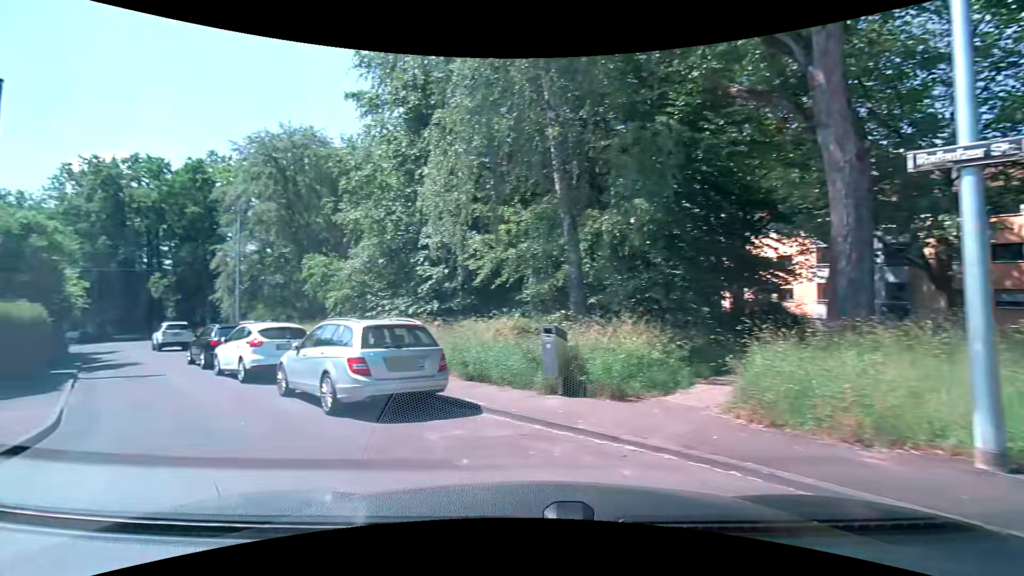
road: residential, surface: asphalt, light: Day
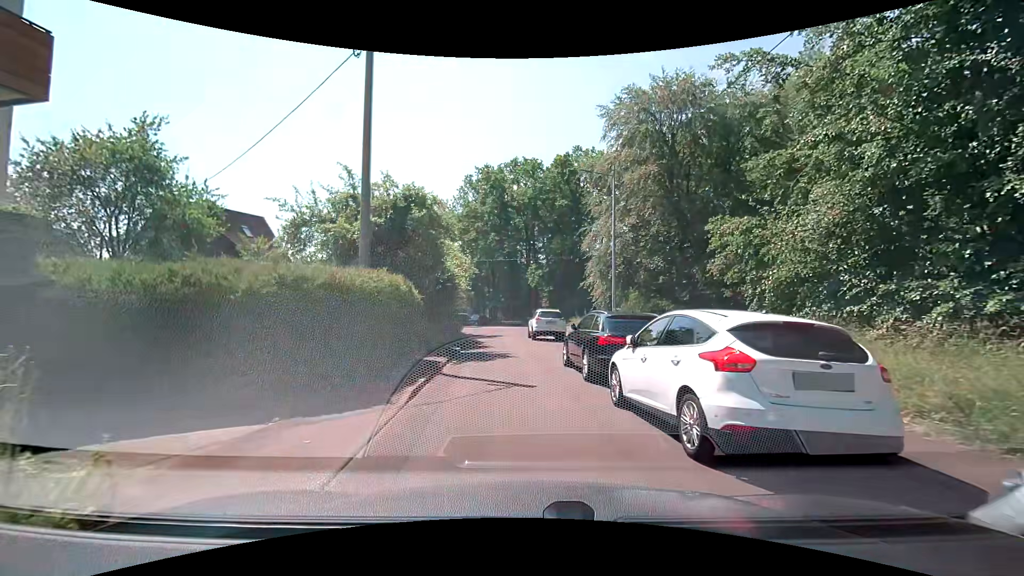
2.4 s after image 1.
(-4.3, +7.7) m; -42°
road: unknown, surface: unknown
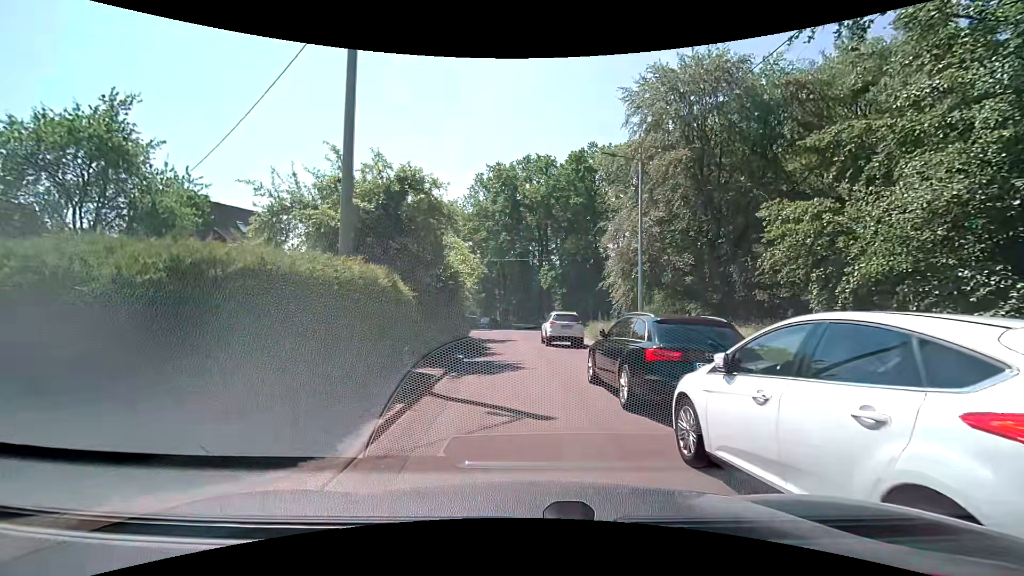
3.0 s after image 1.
(0.0, +2.7) m; -1°
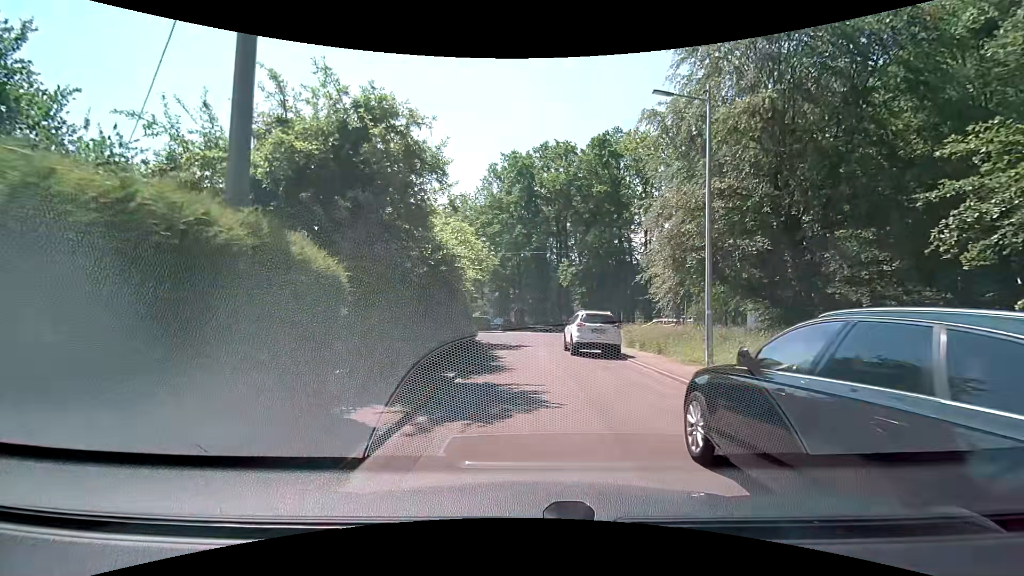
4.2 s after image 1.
(0.0, +5.5) m; -2°
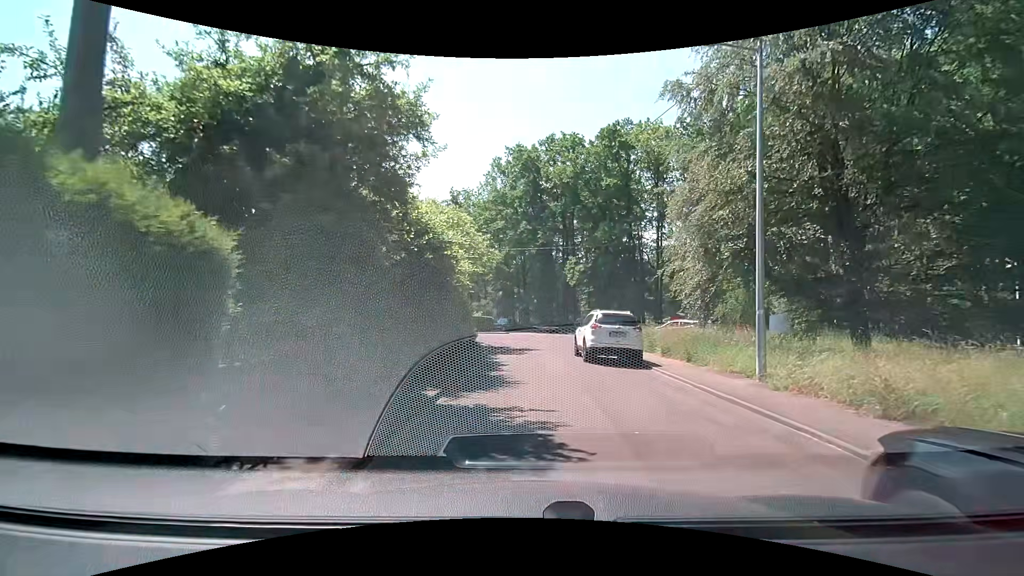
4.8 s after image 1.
(0.0, +2.7) m; +1°
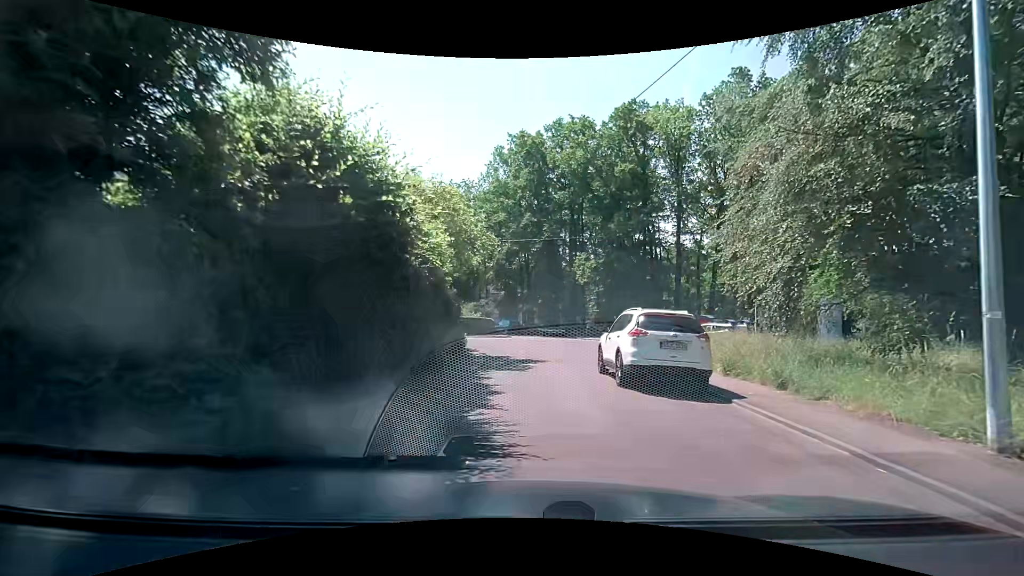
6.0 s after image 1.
(-0.1, +5.4) m; -1°
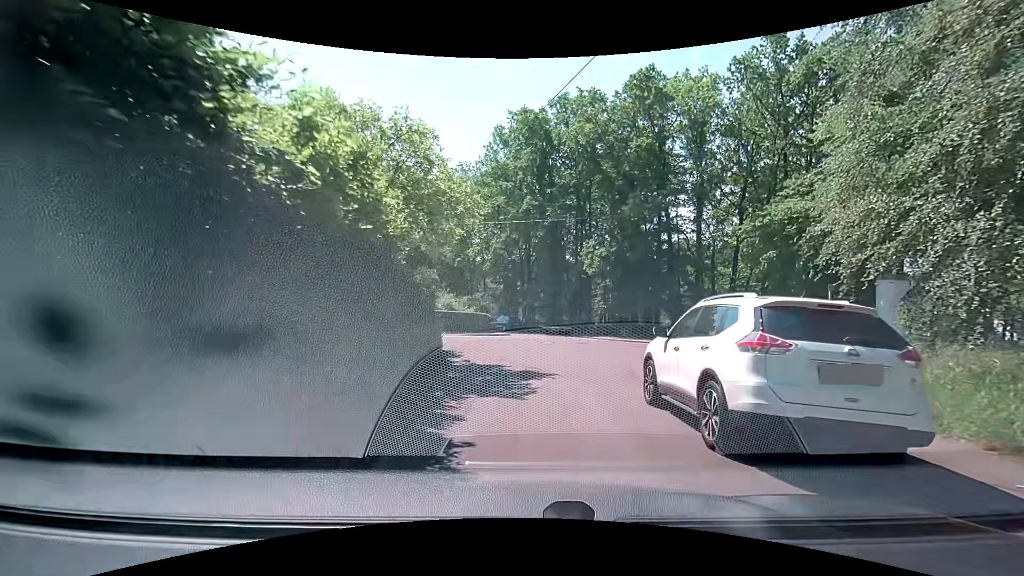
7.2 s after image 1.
(0.0, +5.4) m; -1°
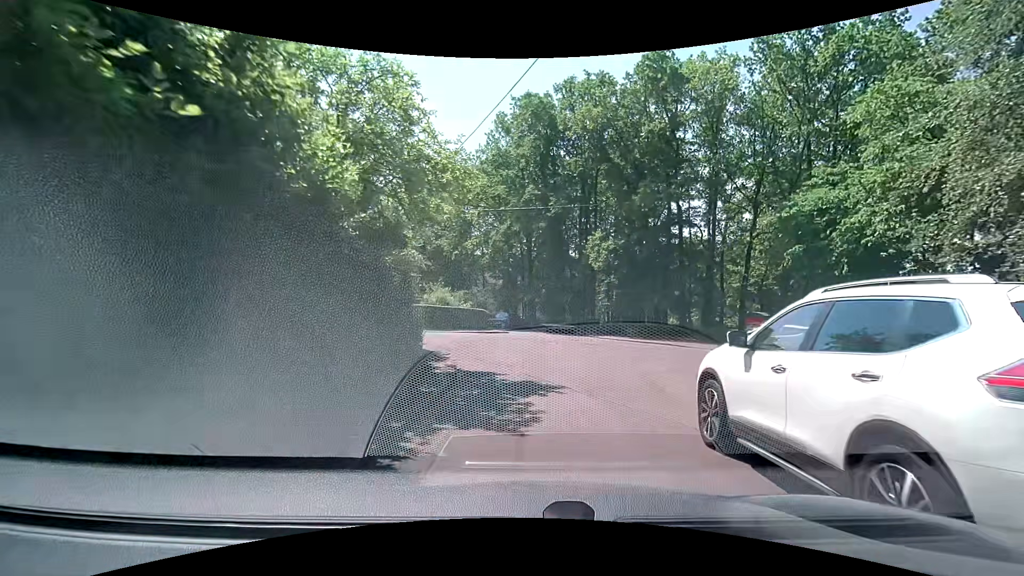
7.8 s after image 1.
(0.0, +2.7) m; 0°
